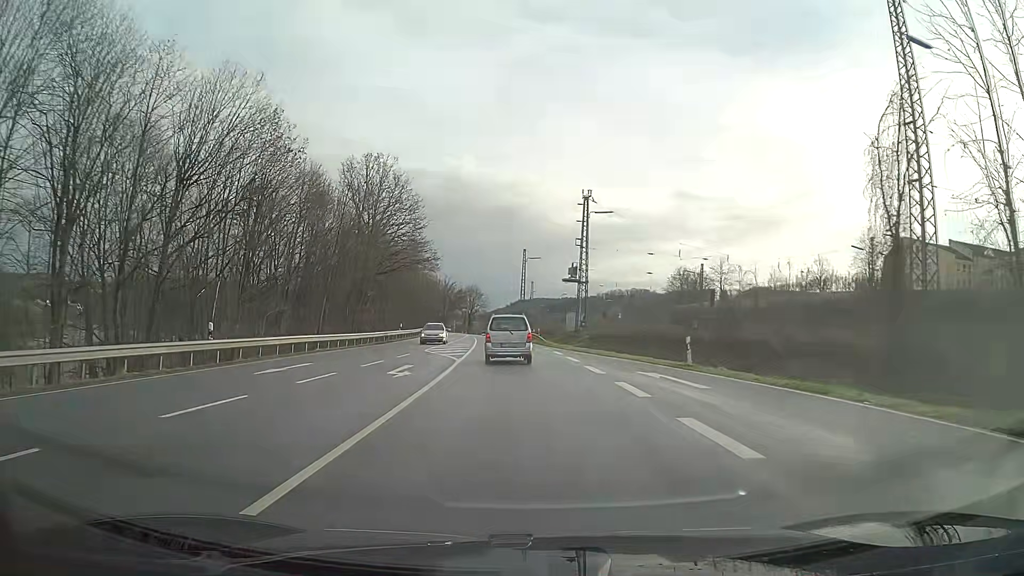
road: primary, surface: asphalt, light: Day
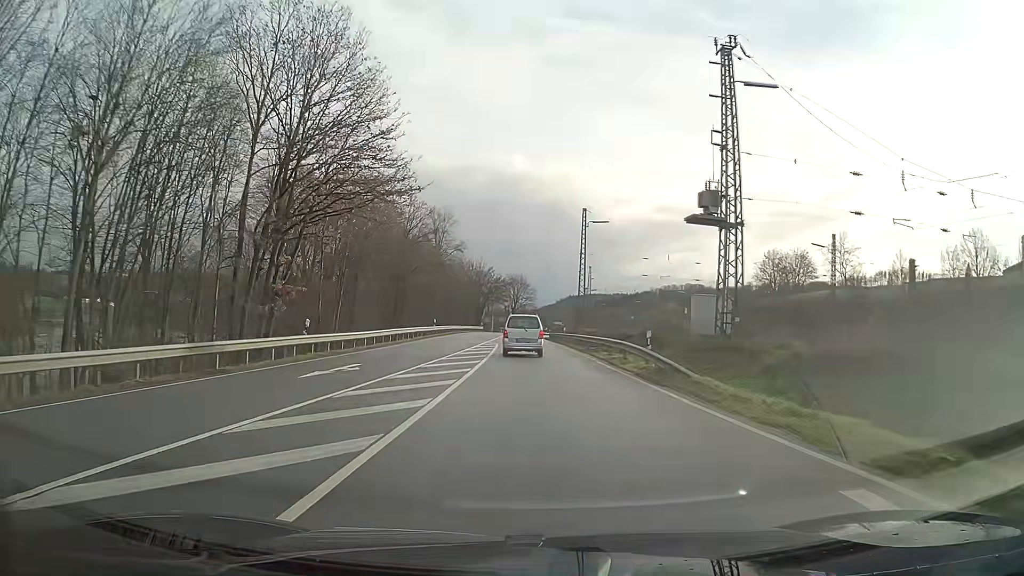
(-1.3, +34.9) m; -4°
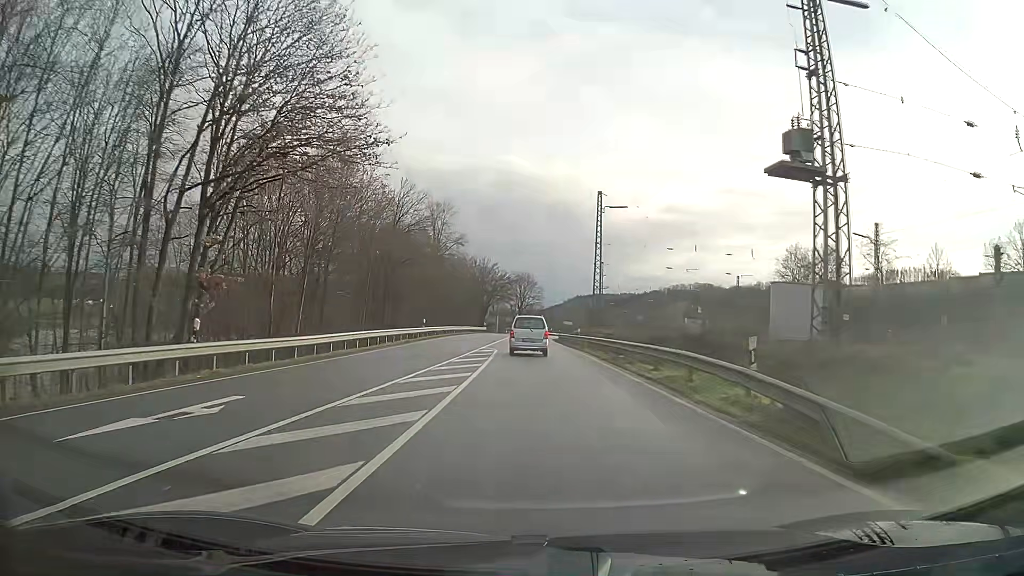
(0.0, +9.2) m; 0°
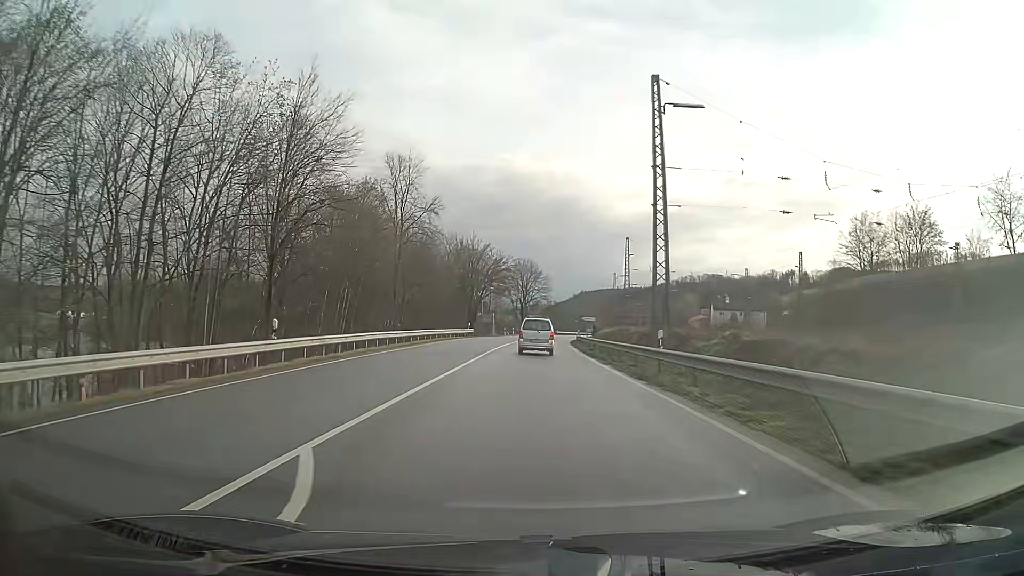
(-0.1, +28.9) m; 0°
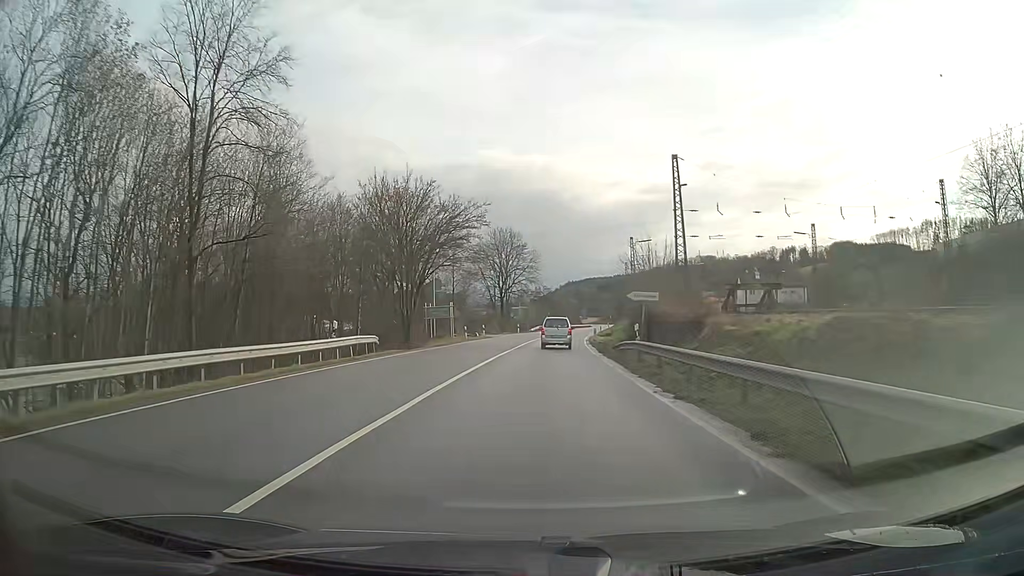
(+0.4, +40.5) m; +2°
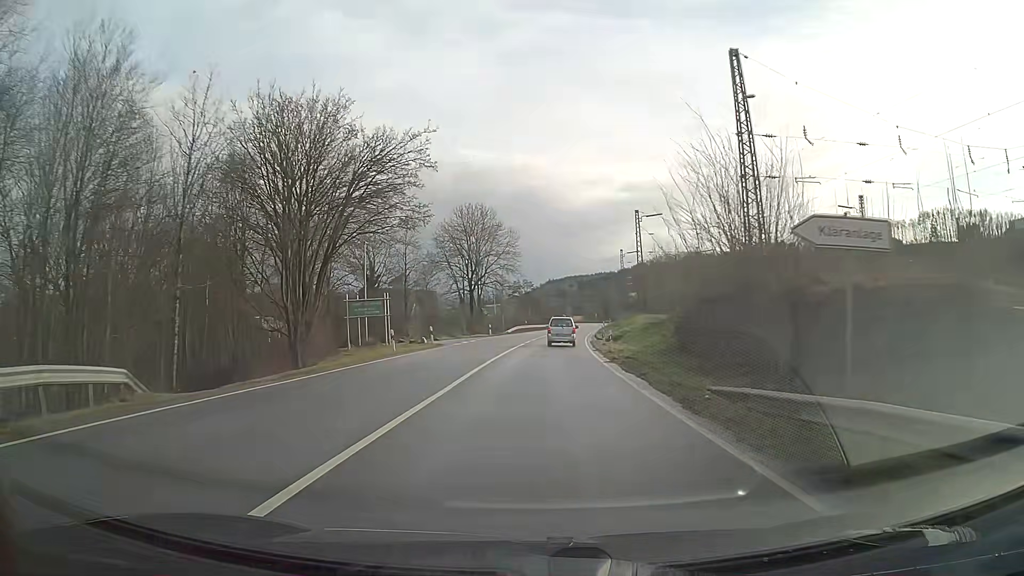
(+0.3, +21.1) m; +2°
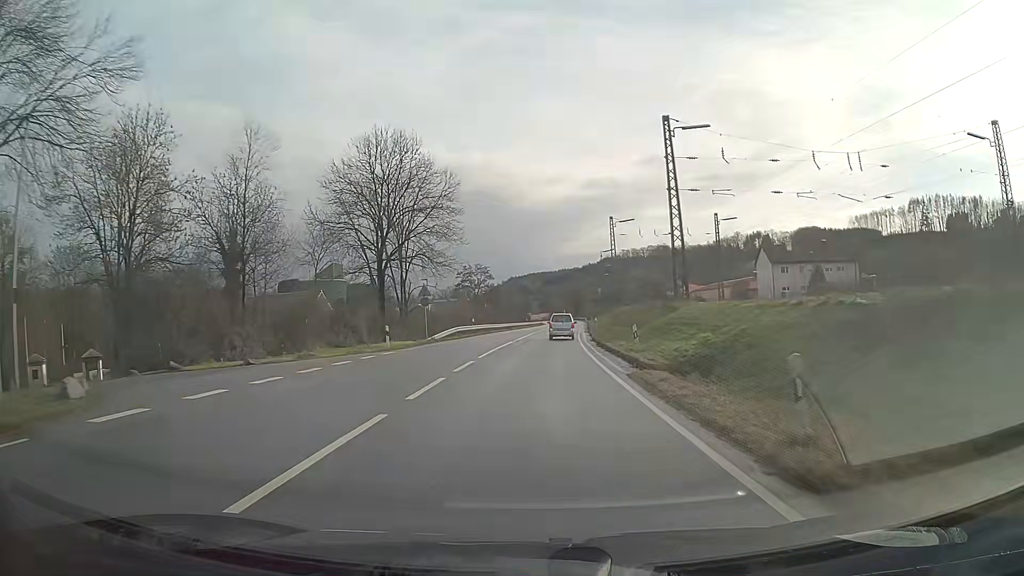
(+0.9, +32.4) m; +3°
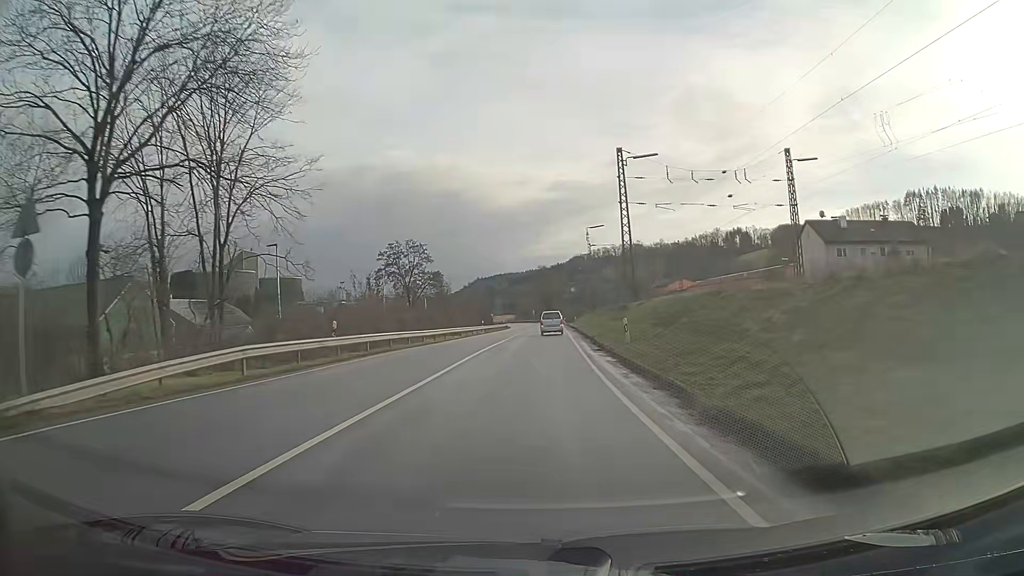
(+0.8, +32.7) m; +3°
(0, +10) (0, +20) (0, +30) (+1, +40) (+1, +50) (+1, +60) (+1, +70) (+1, +80) (+1, +90) (+2, +100) m
